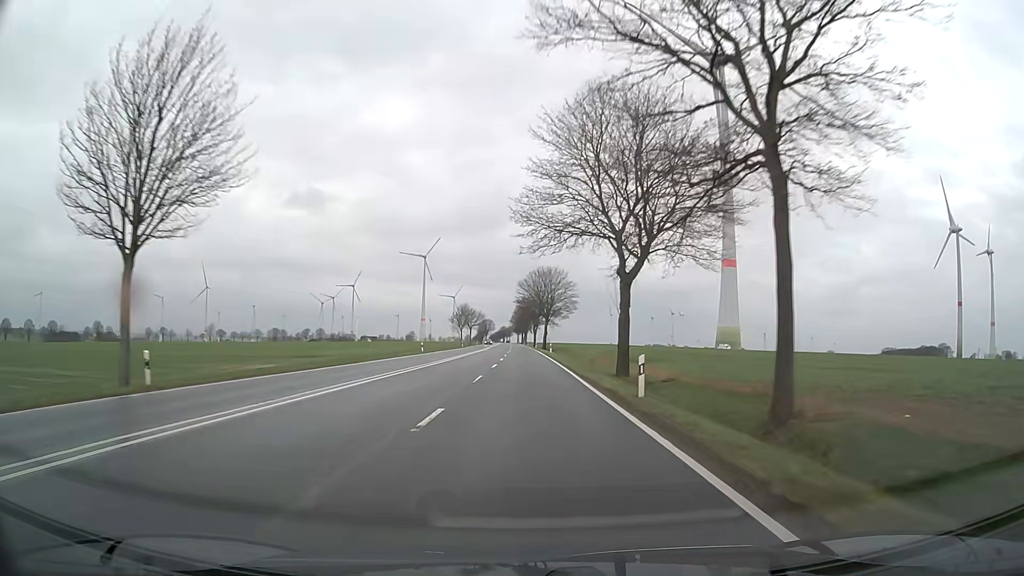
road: primary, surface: asphalt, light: Day
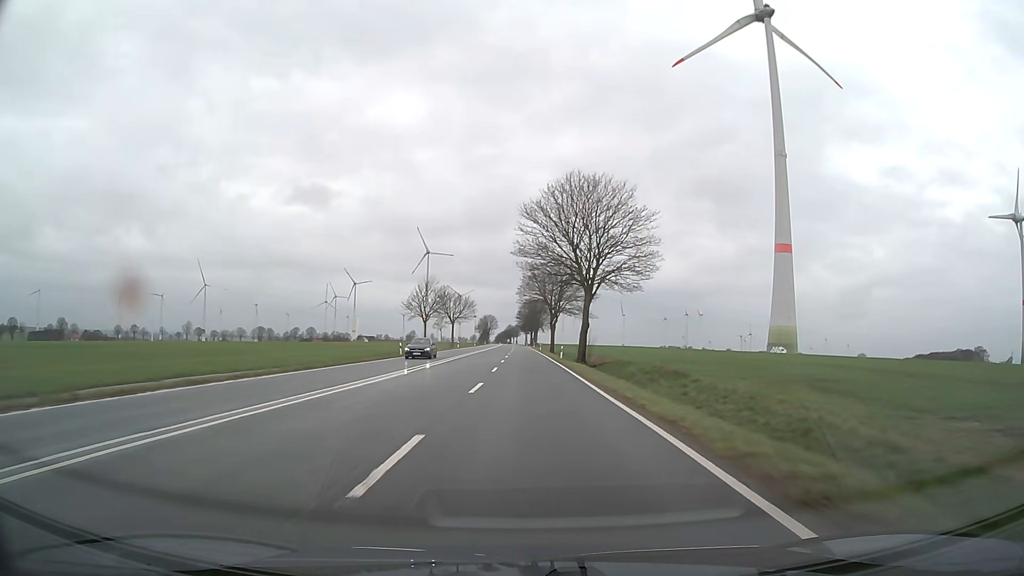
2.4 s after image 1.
(-0.5, +63.1) m; -1°
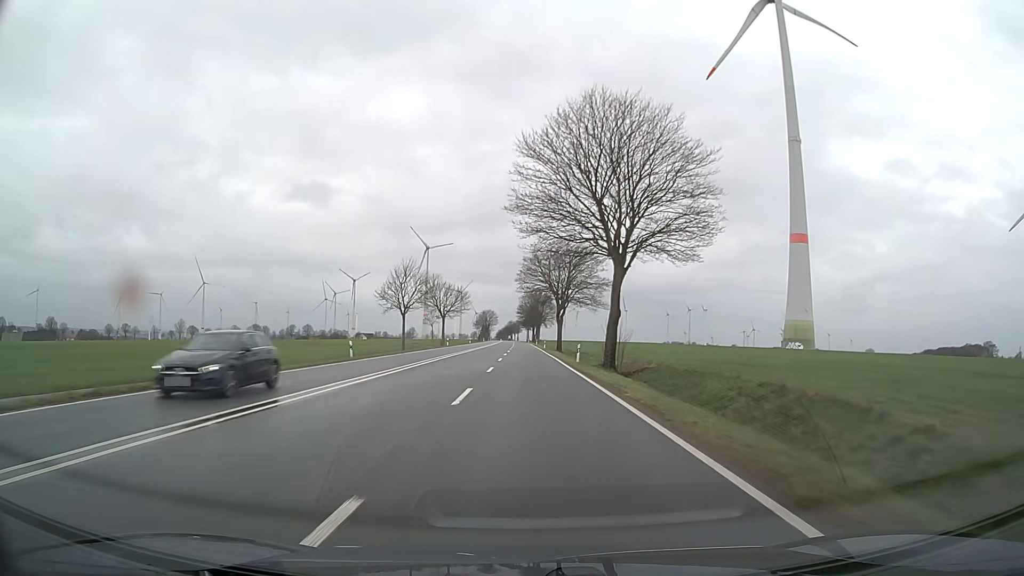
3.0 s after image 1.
(0.0, +15.8) m; 0°
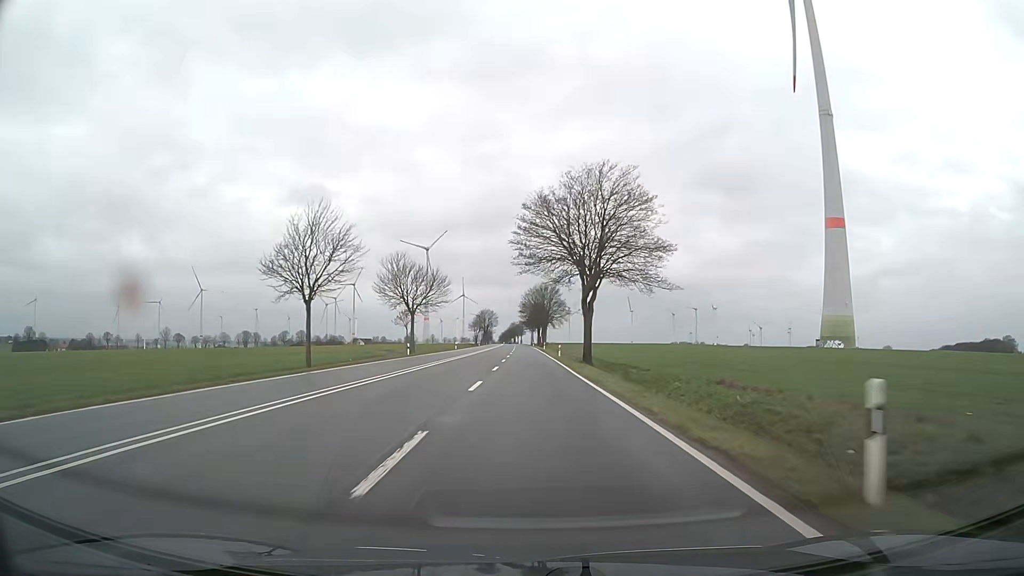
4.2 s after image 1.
(-0.1, +31.6) m; 0°
(0, +10) (0, +20) (0, +30) (0, +40) (0, +50) (0, +60) (0, +70) (0, +80) (0, +90) (0, +100) m
